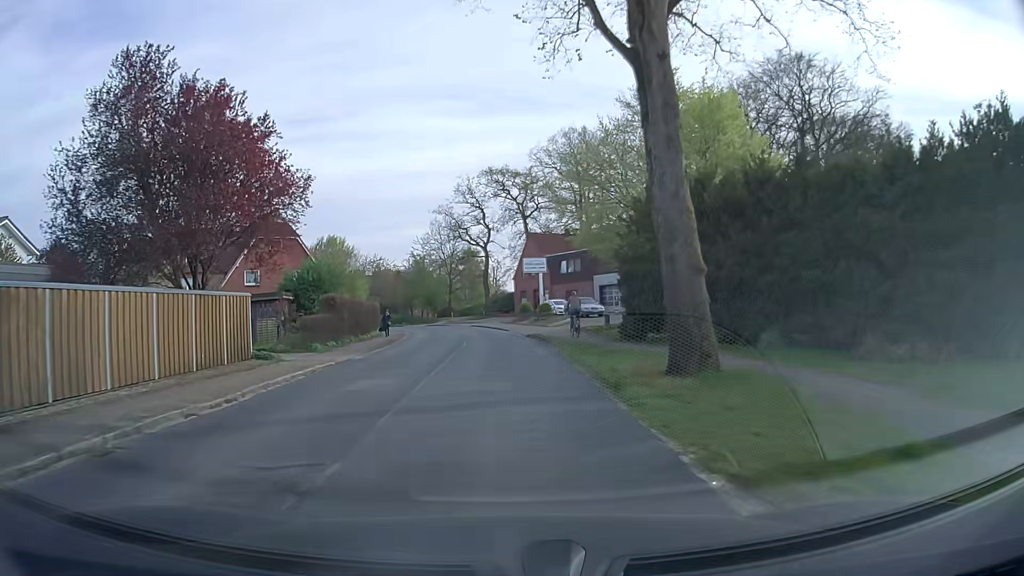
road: secondary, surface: asphalt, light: Day
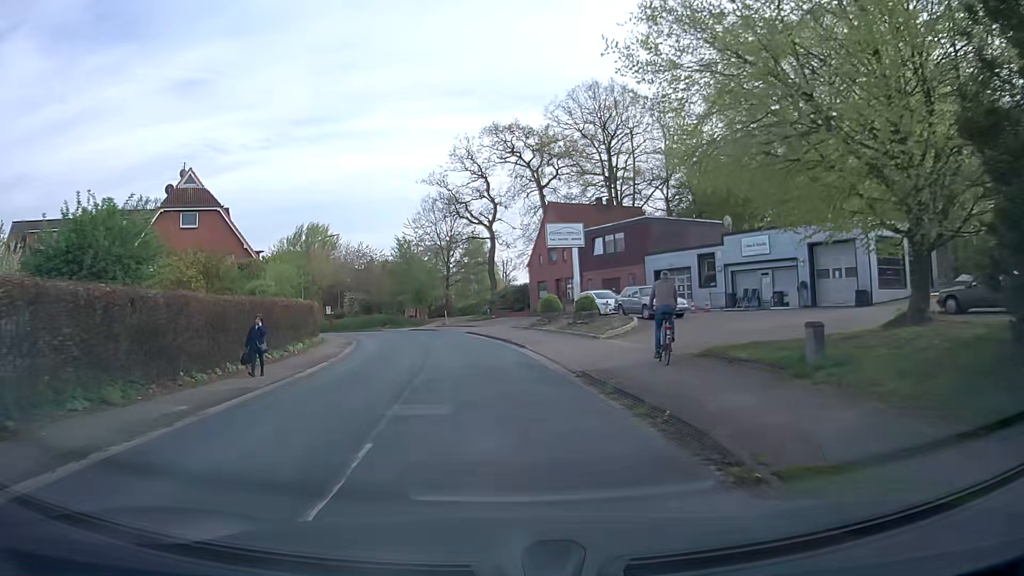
(-0.2, +20.4) m; -1°
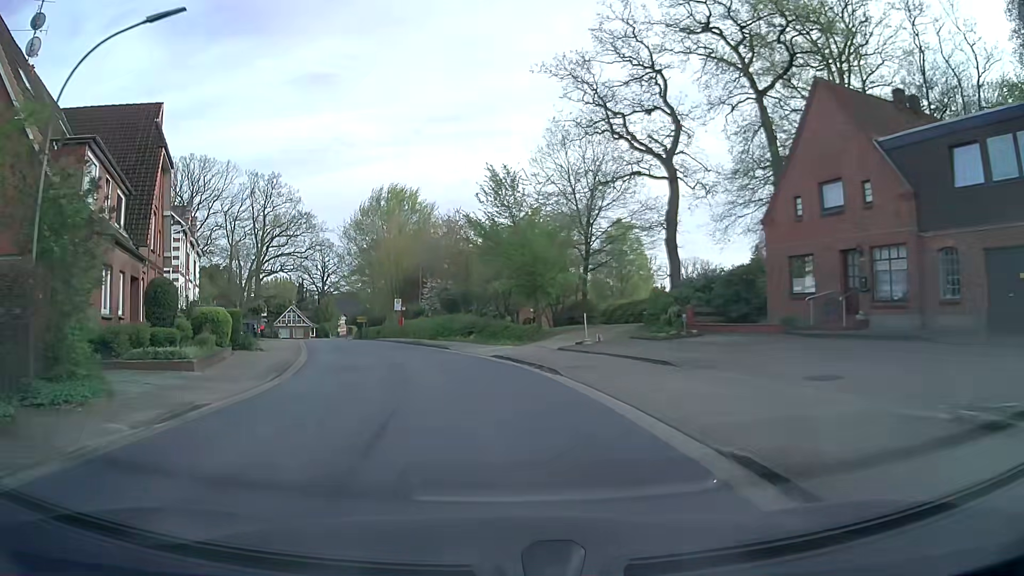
(-2.9, +32.8) m; -11°
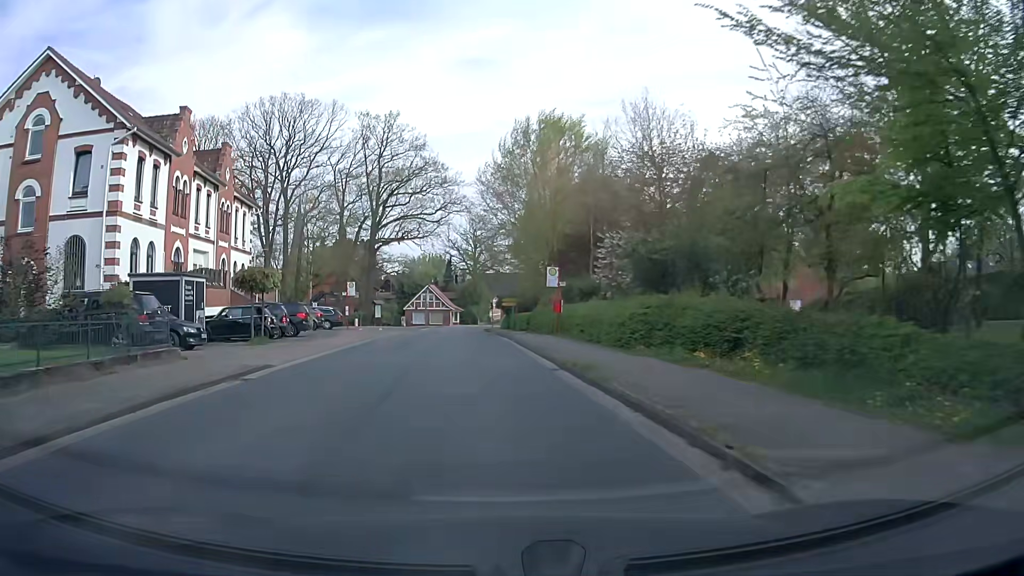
(-2.8, +25.5) m; -14°
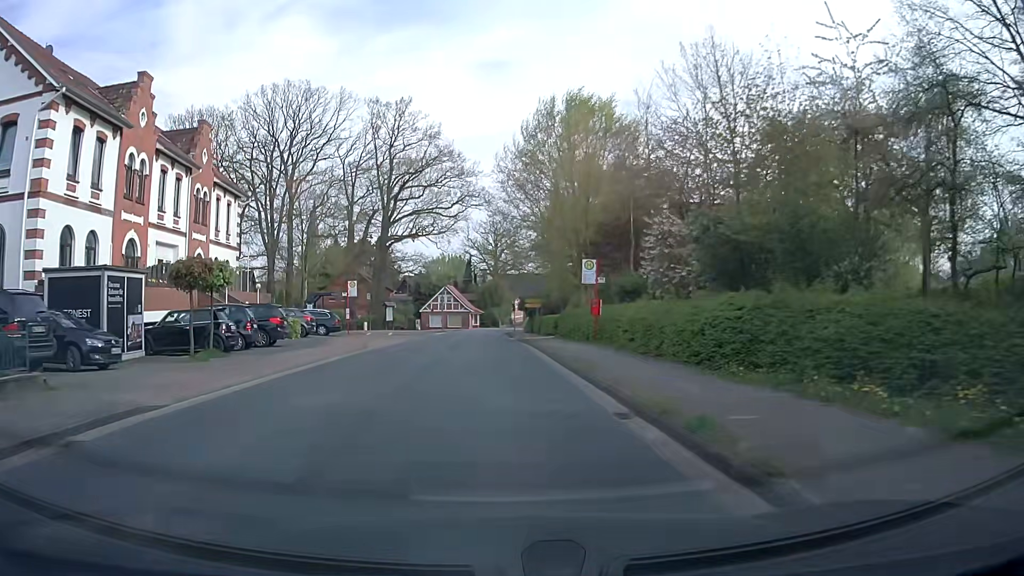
(-0.1, +6.5) m; -2°
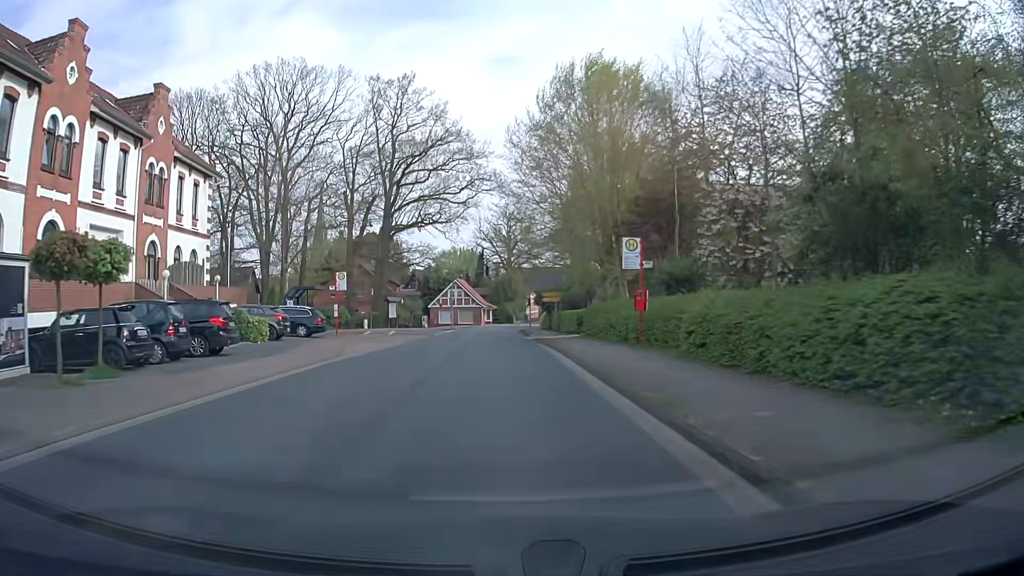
(-0.1, +6.5) m; -1°
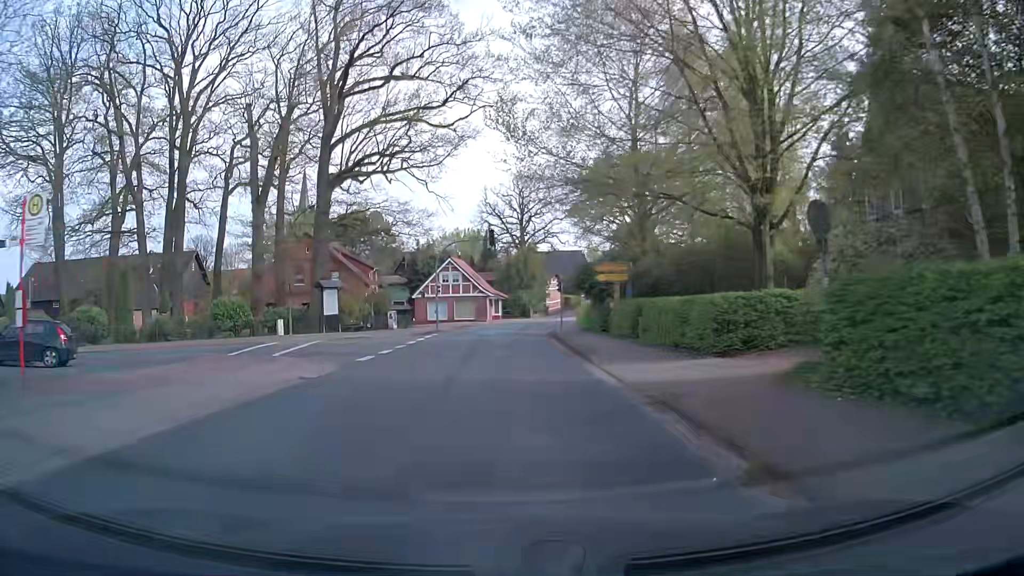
(-0.5, +26.7) m; -1°
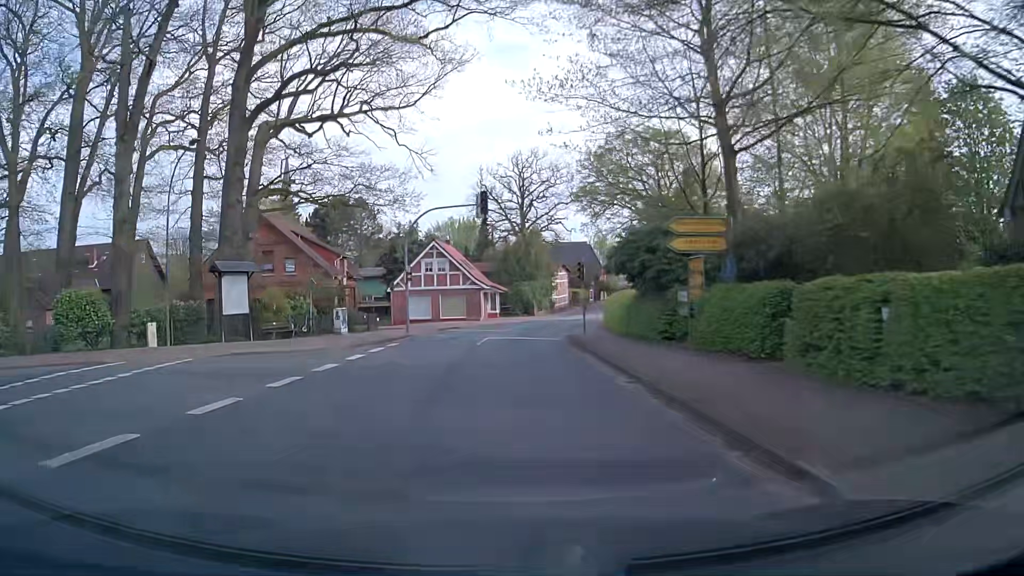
(-0.1, +13.7) m; 0°
(0, +10) (0, +20) (0, +30) (+2, +40) (+4, +50) (+7, +59) (+10, +69) (+13, +78) (+15, +88) (+18, +98) m
